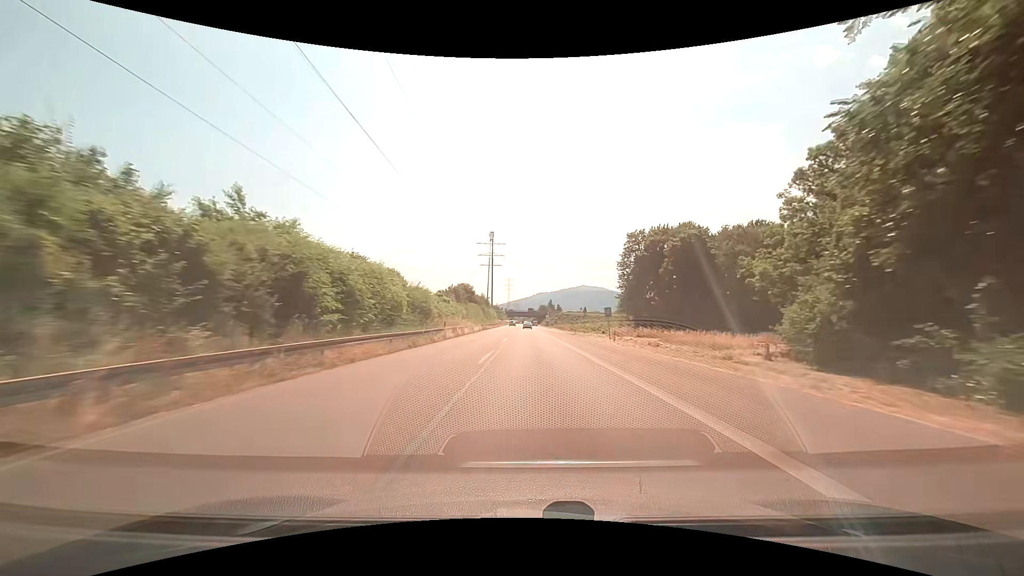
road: trunk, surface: asphalt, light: Day
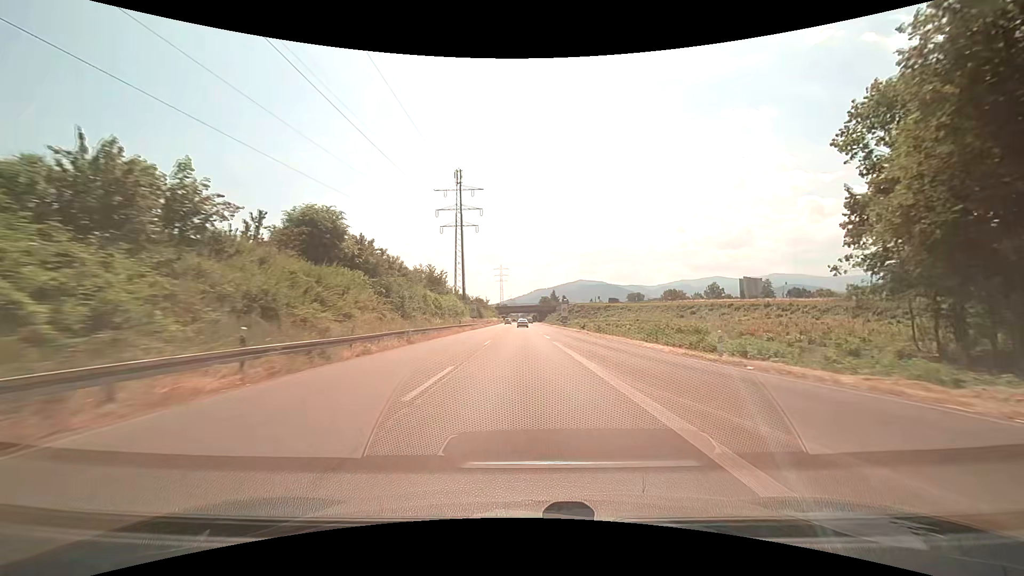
(+0.4, +79.0) m; 0°
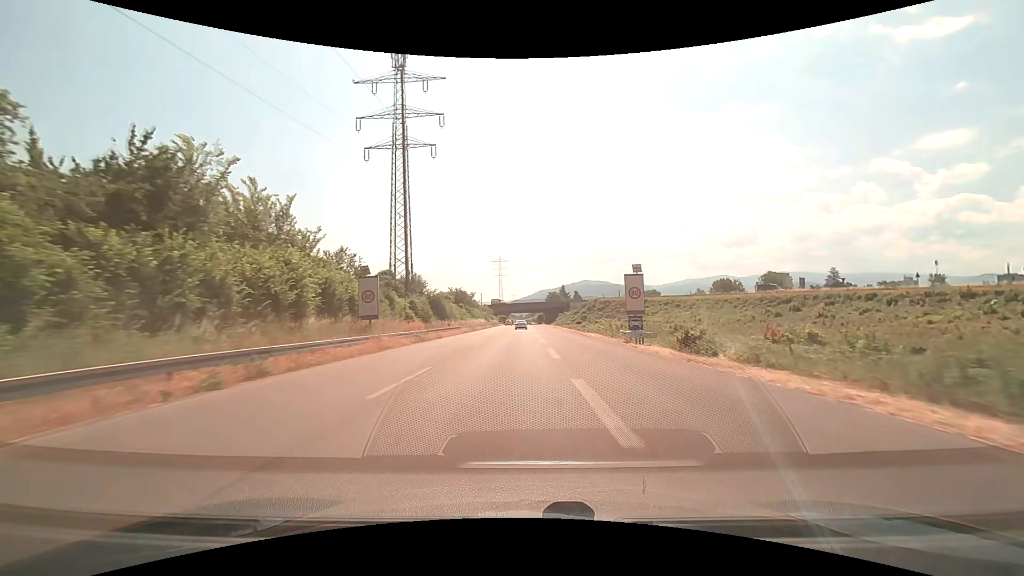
(+0.1, +53.1) m; 0°
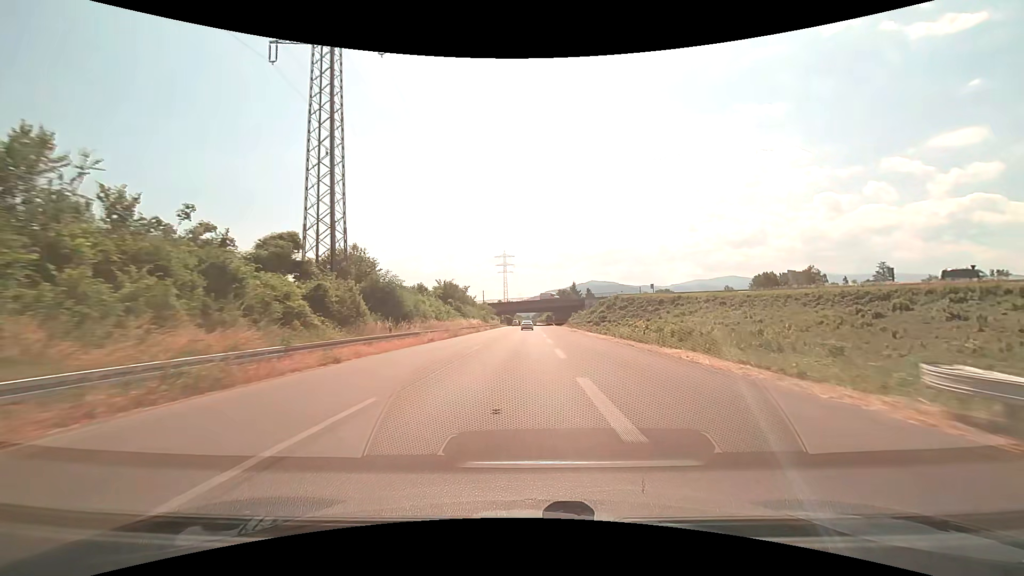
(-0.1, +23.8) m; -1°
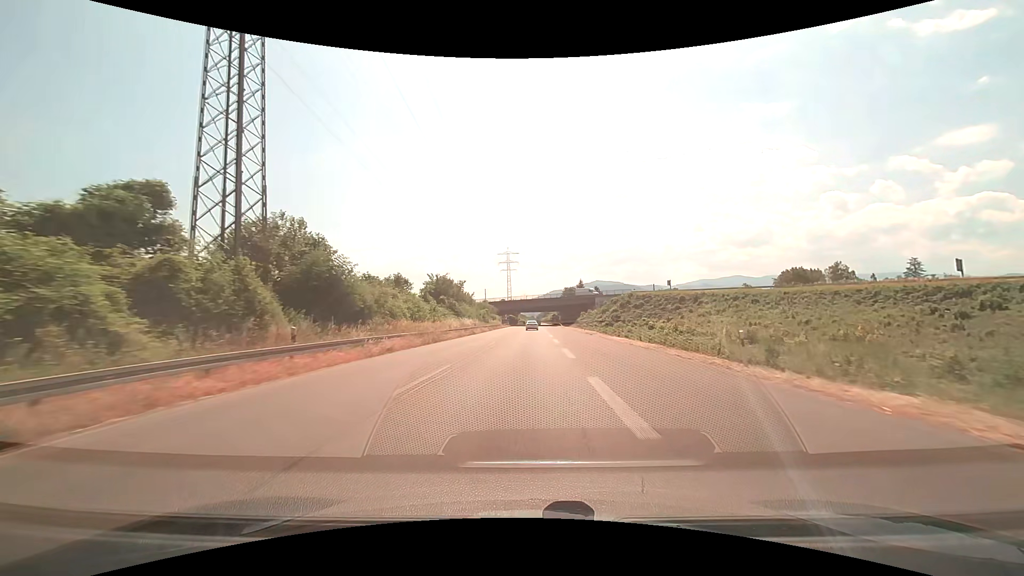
(0.0, +11.8) m; 0°
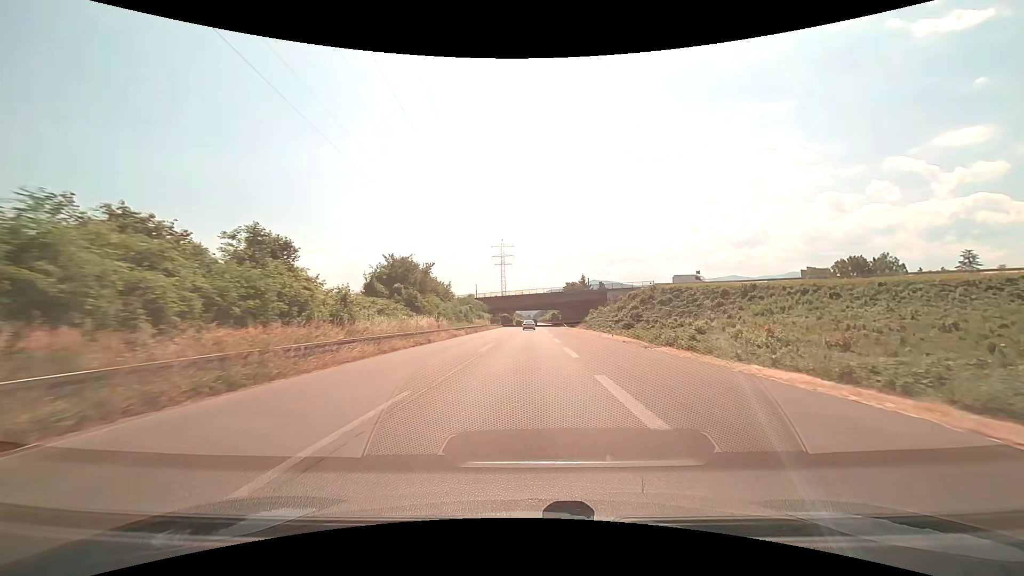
(+0.1, +23.6) m; 0°
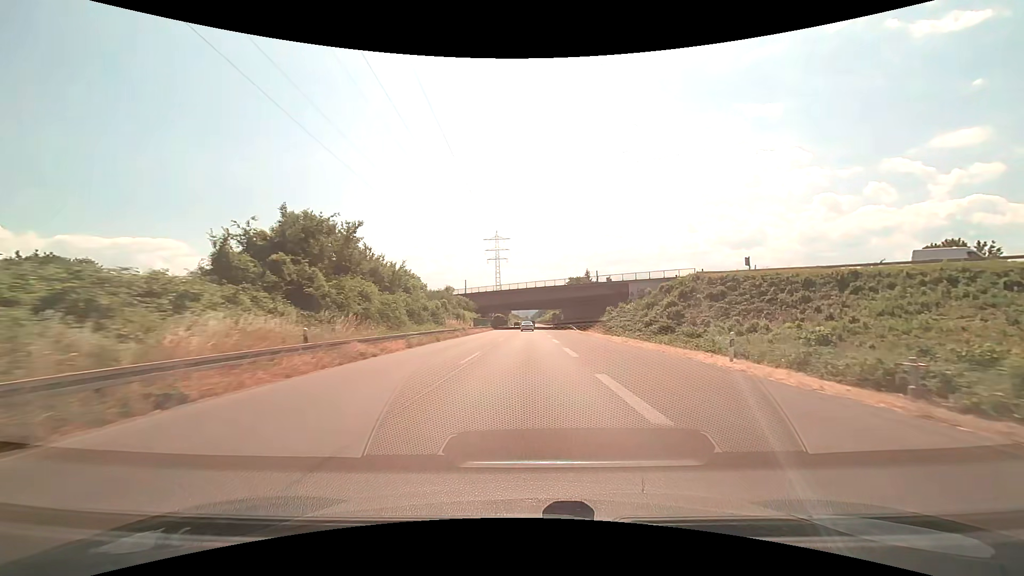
(+0.1, +23.7) m; 0°
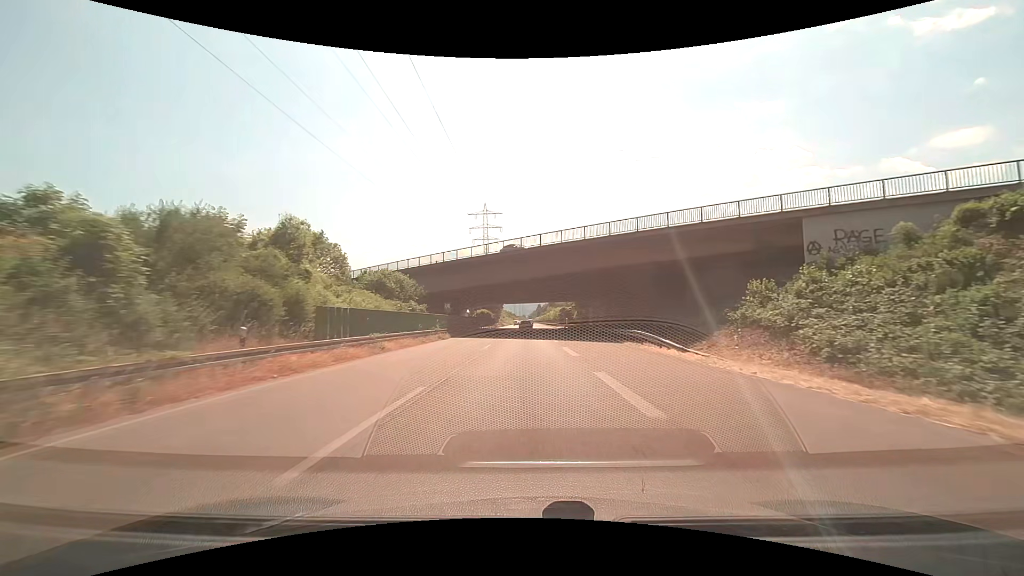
(0.0, +47.9) m; 0°
(0, +10) (0, +20) (0, +30) (0, +40) (0, +50) (0, +60) (-1, +70) (-1, +80) (-1, +90) (-2, +100) m
